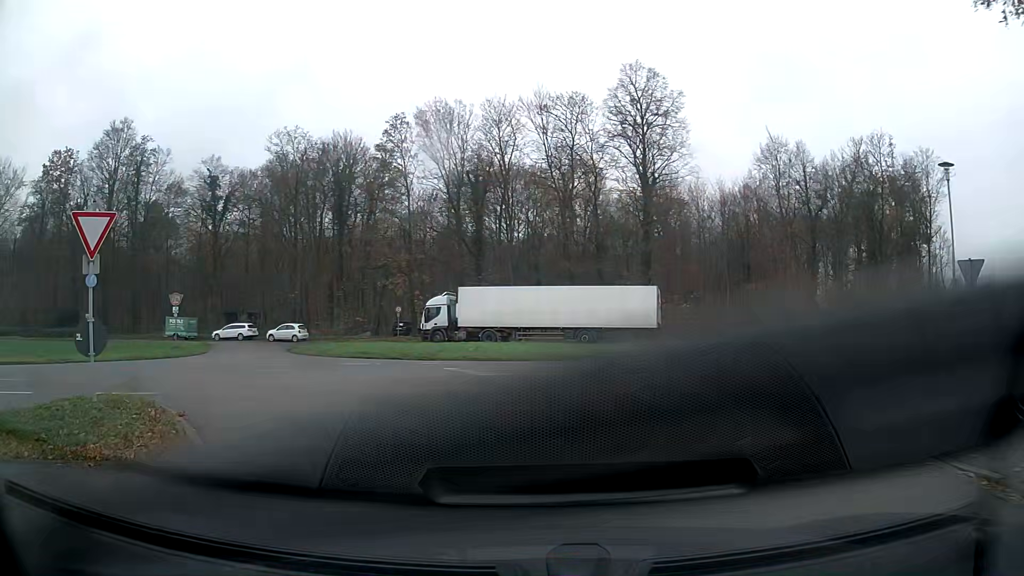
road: unclassified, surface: asphalt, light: Day
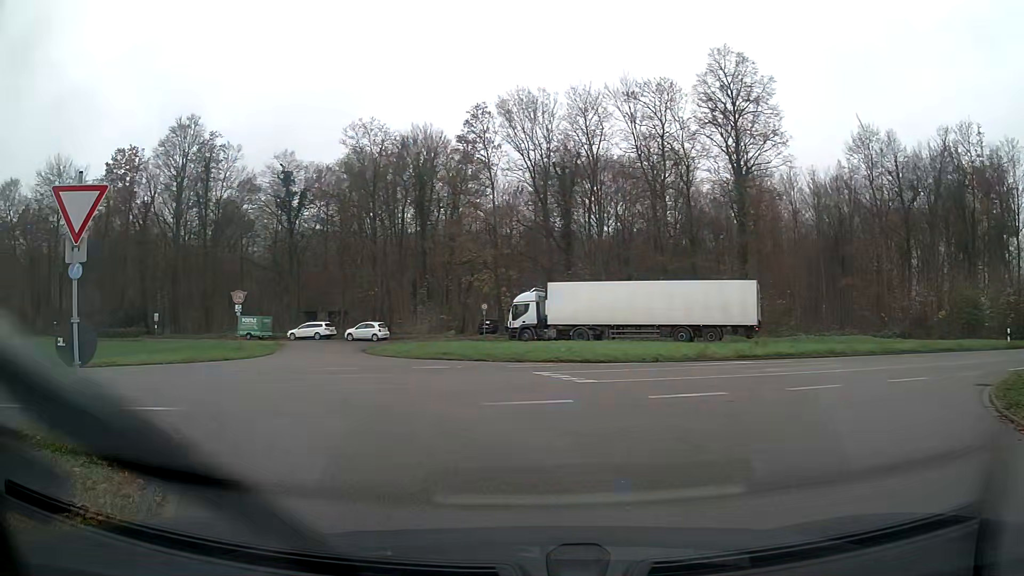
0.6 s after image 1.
(-0.2, +2.5) m; -8°
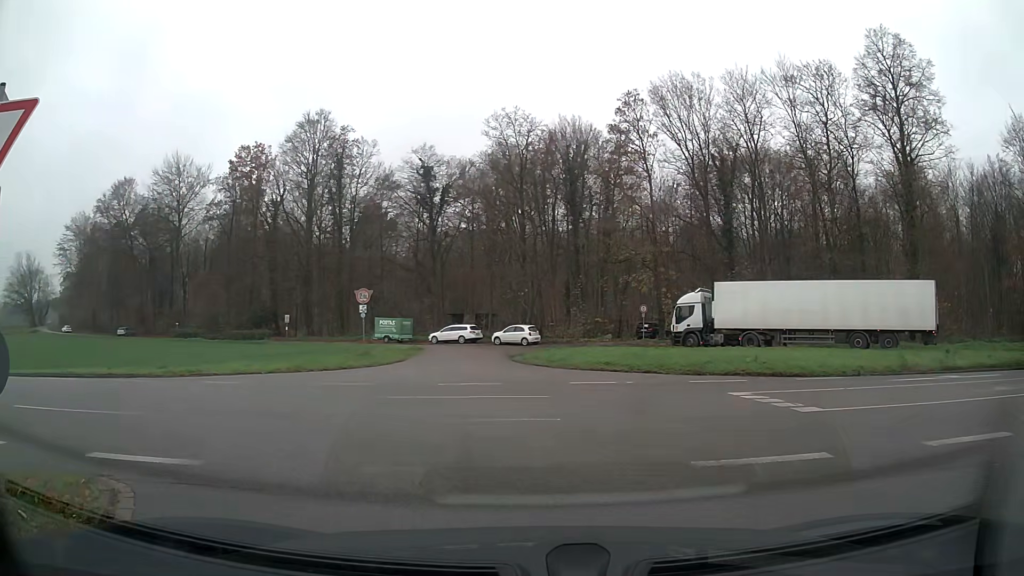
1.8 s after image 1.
(-0.4, +4.0) m; -12°
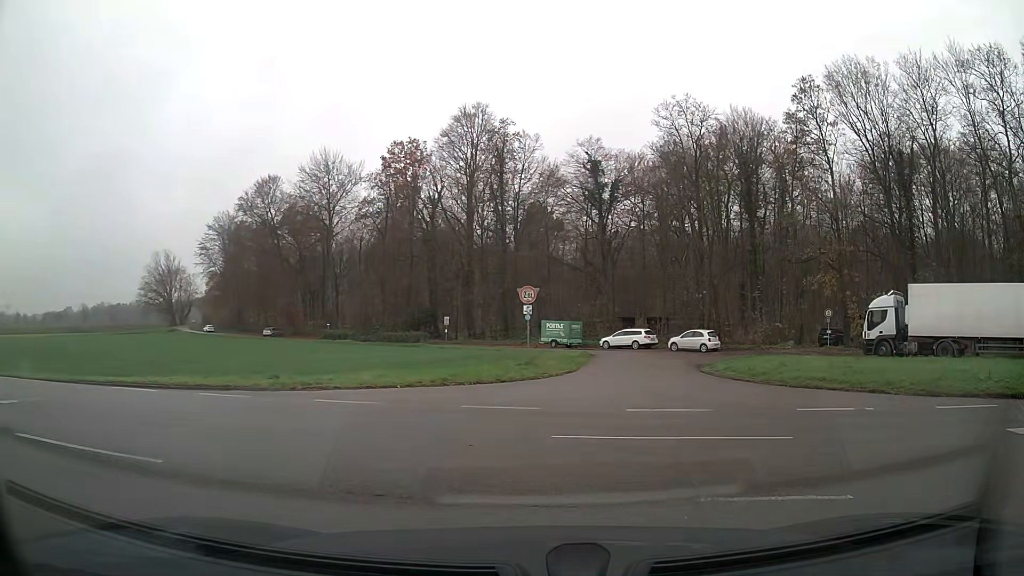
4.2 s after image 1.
(-0.4, +3.9) m; -15°
(-4, +9) (-13, +14) (-22, +17) (-32, +20) (-41, +22) (-51, +25) (-61, +28) (-70, +31) (-80, +34) (-89, +37) m
